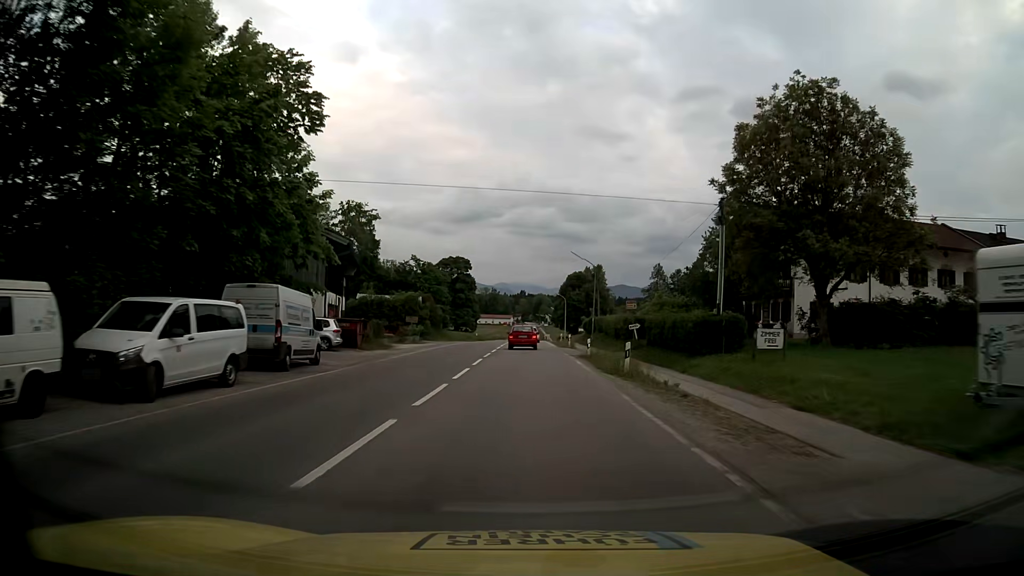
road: primary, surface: asphalt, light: Day
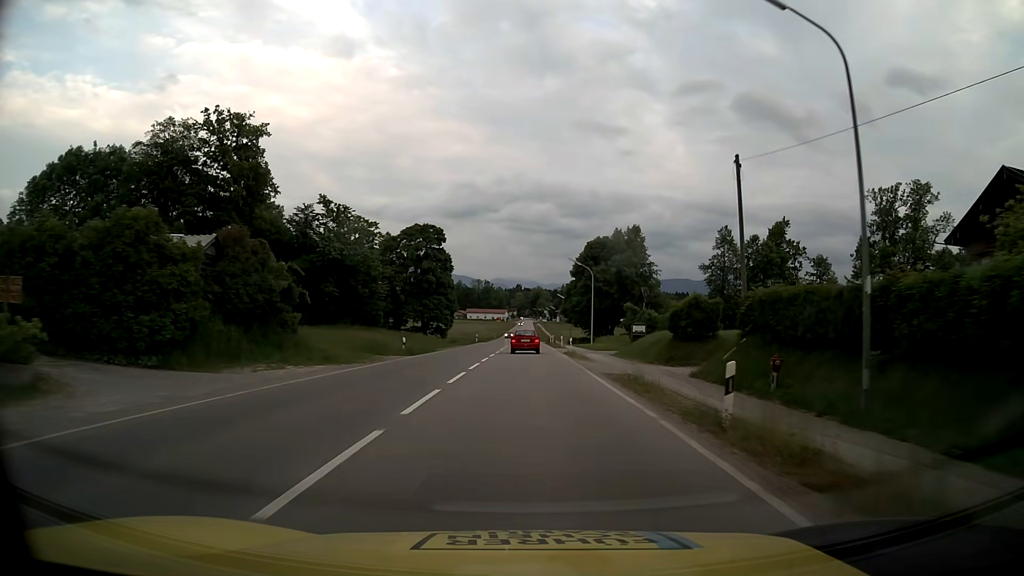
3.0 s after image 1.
(0.0, +48.7) m; 0°
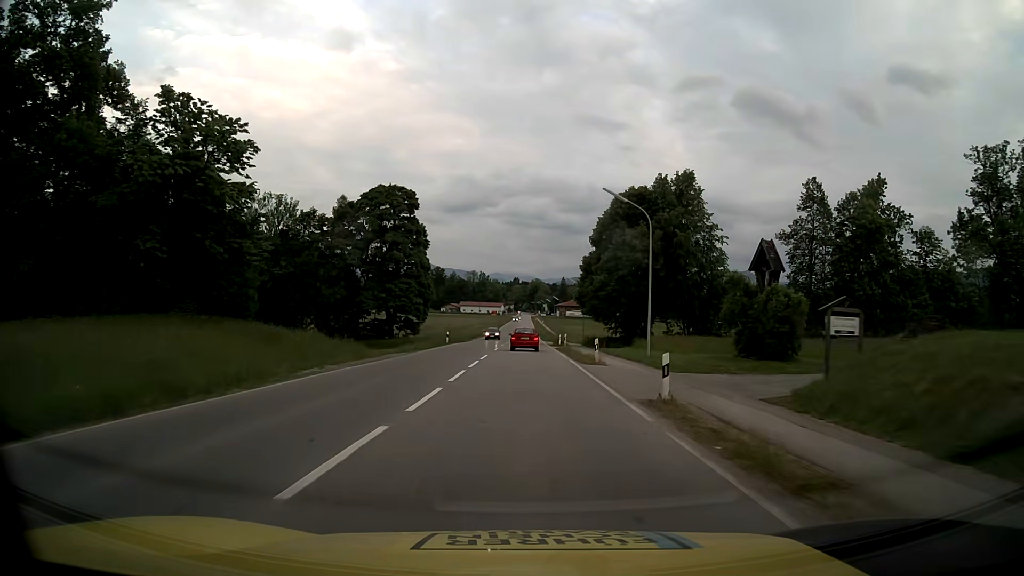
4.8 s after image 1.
(0.0, +29.3) m; 0°
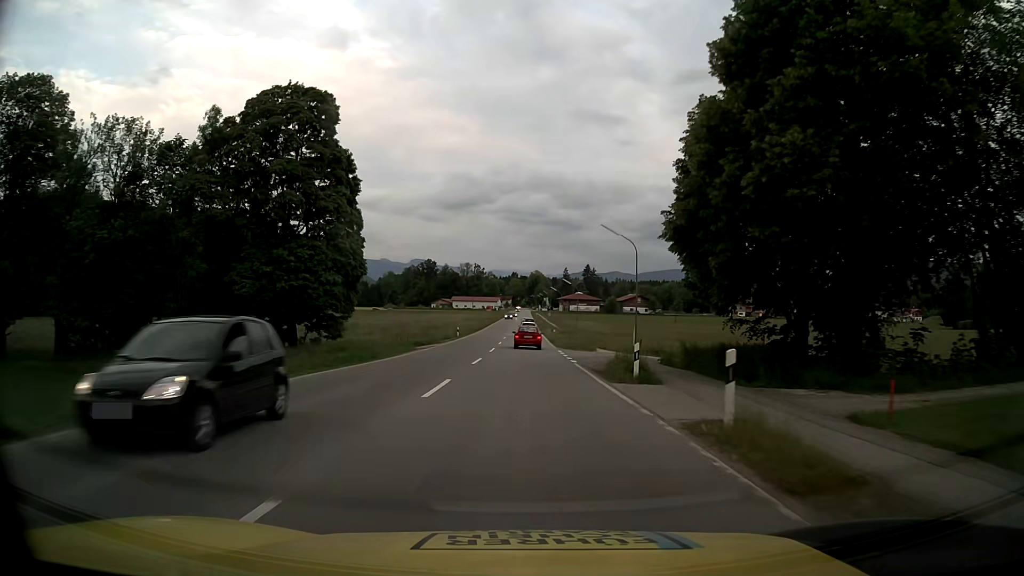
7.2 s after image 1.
(0.0, +40.2) m; 0°
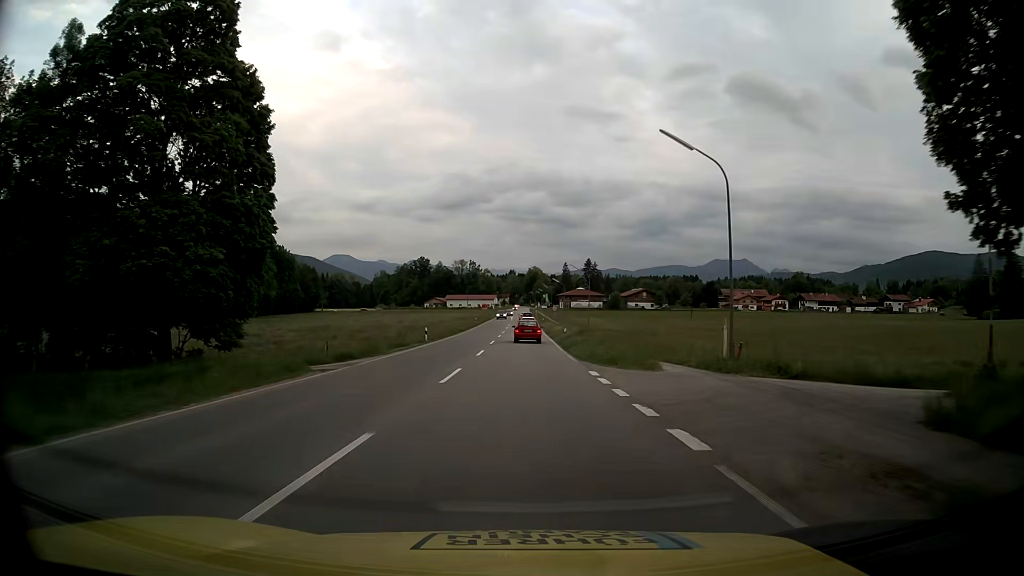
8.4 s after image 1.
(0.0, +20.5) m; 0°
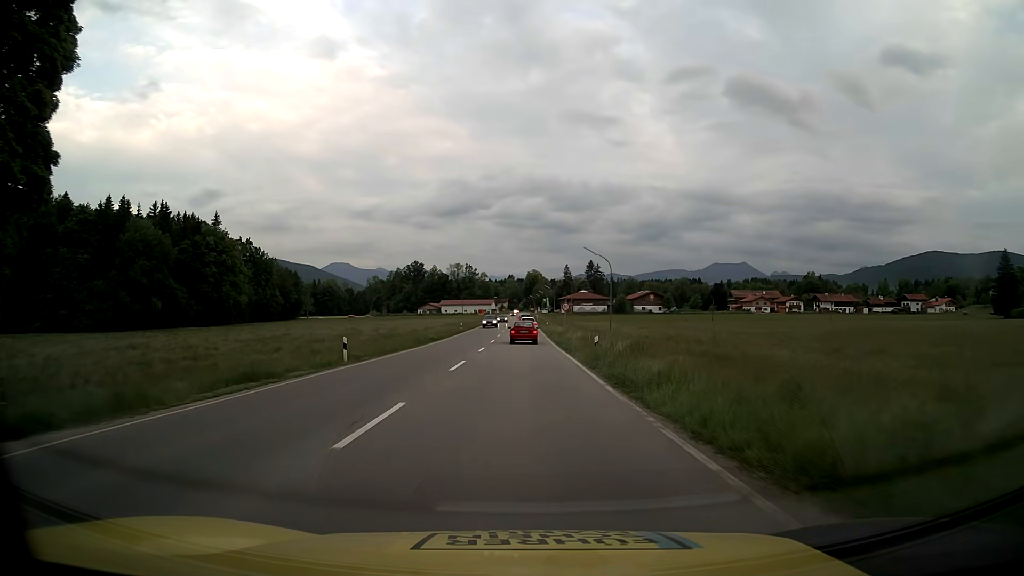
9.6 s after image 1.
(+0.1, +20.7) m; 0°
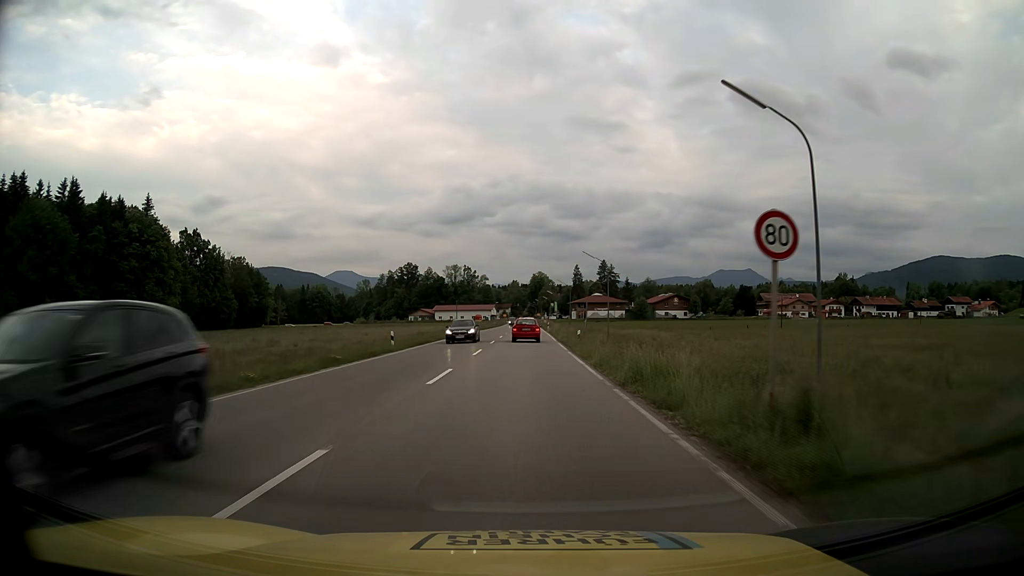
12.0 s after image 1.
(-0.2, +40.4) m; 0°
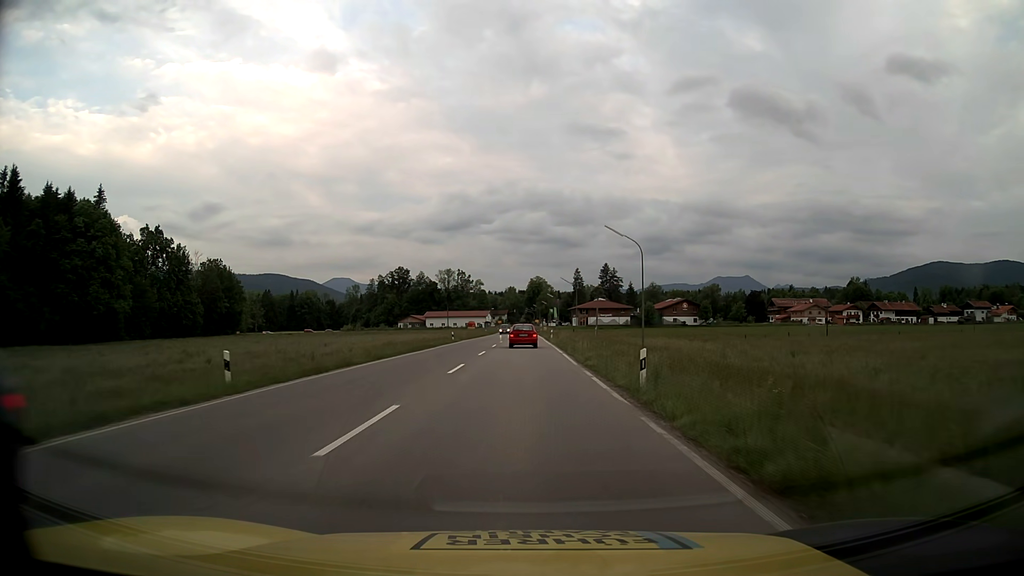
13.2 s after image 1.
(0.0, +19.5) m; 0°
(0, +10) (0, +20) (0, +30) (0, +40) (0, +50) (0, +60) (0, +70) (0, +80) (-1, +90) (-1, +100) m
